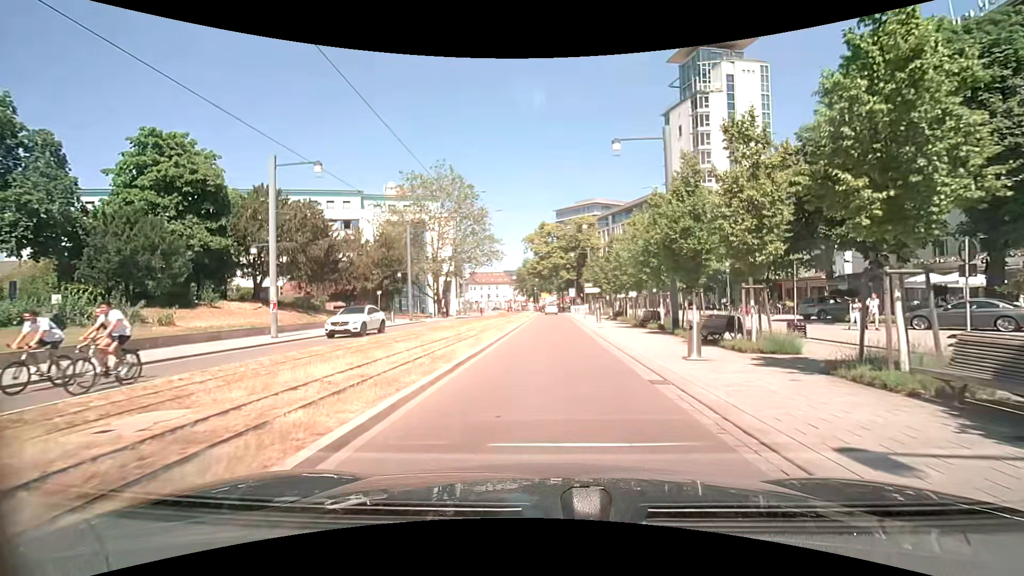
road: residential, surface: asphalt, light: Day
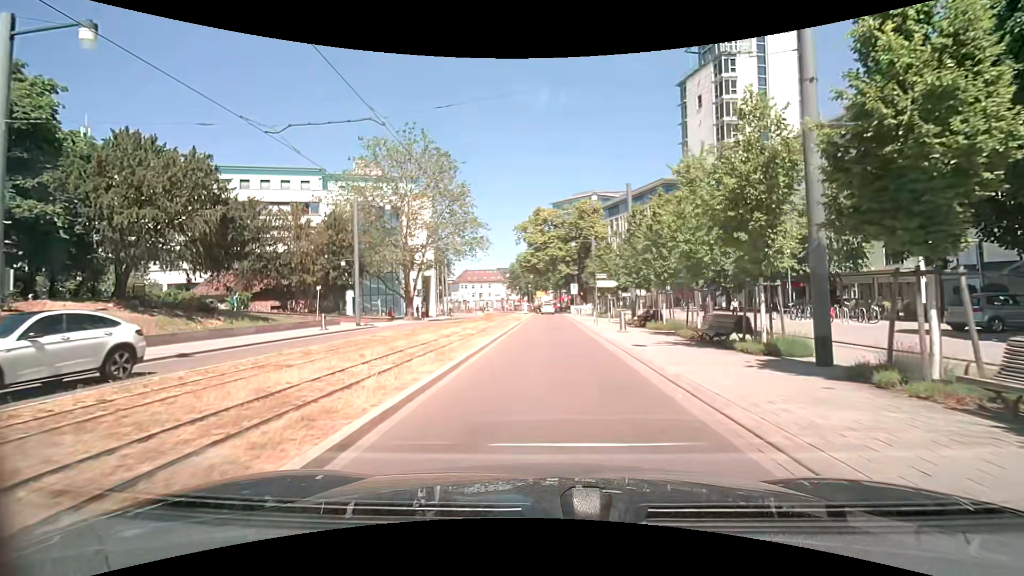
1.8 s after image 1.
(+0.1, +12.8) m; 0°
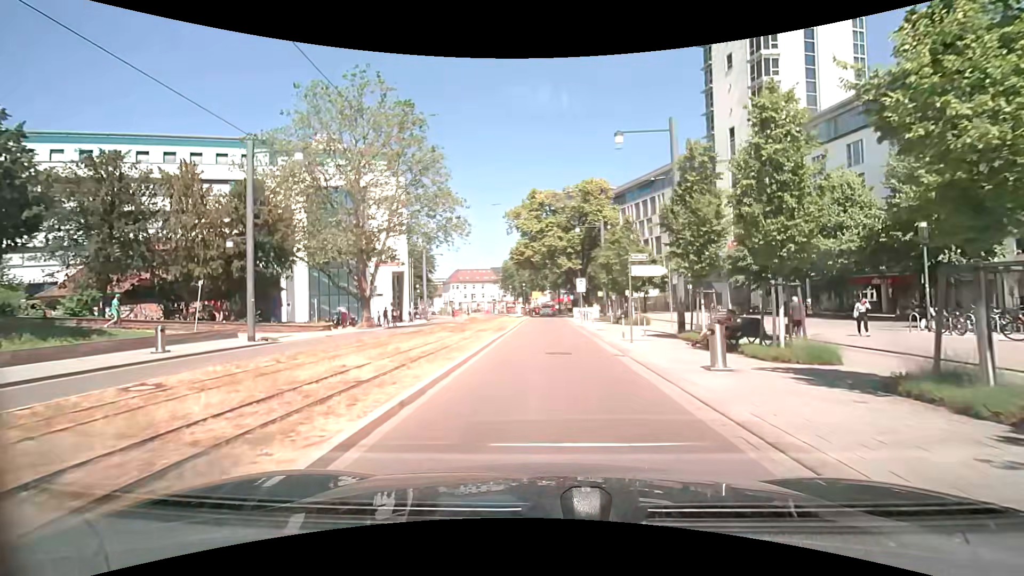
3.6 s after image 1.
(+0.1, +12.9) m; 0°
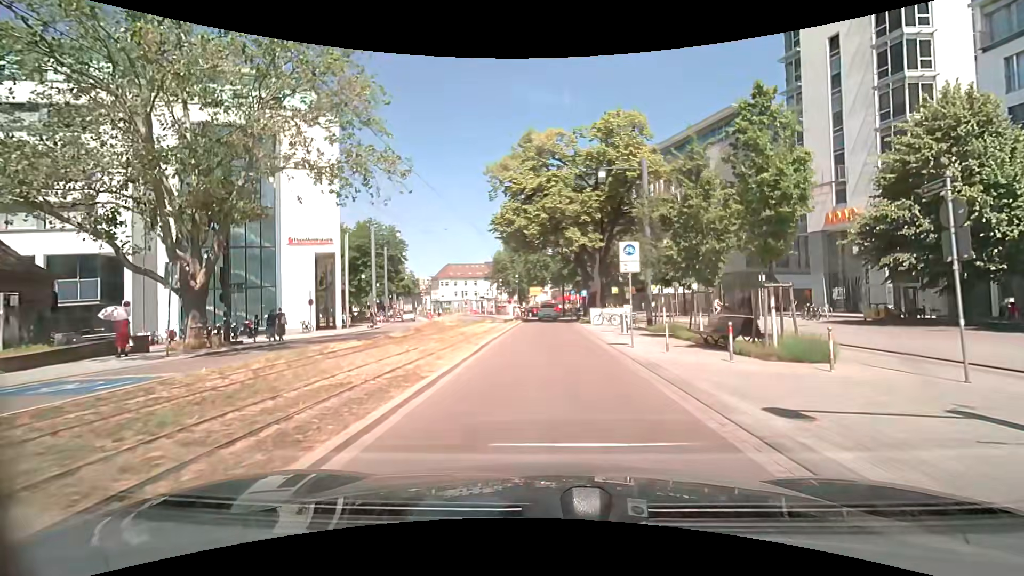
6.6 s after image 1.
(+0.1, +20.8) m; 0°
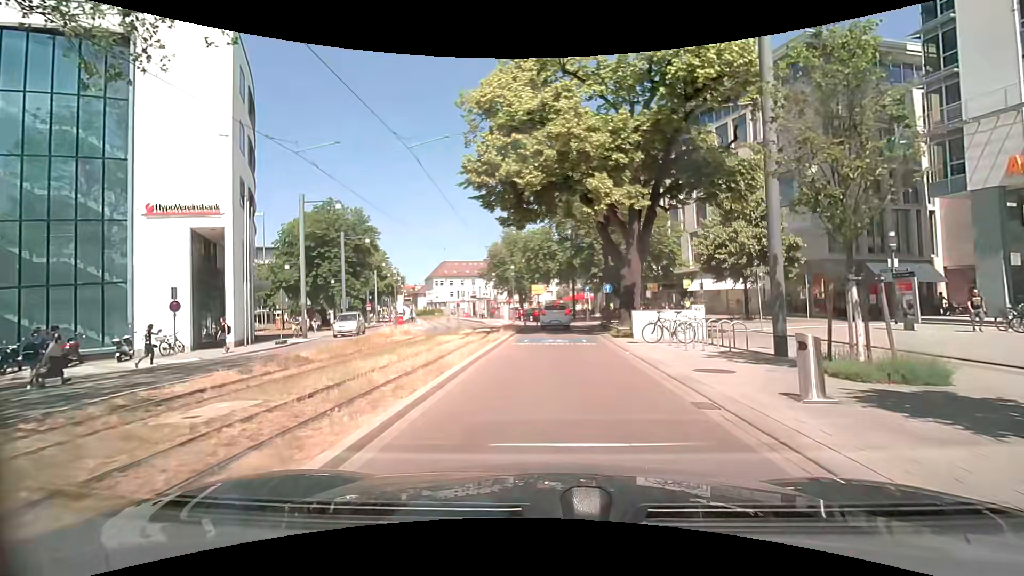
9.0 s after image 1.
(-0.1, +15.0) m; -1°
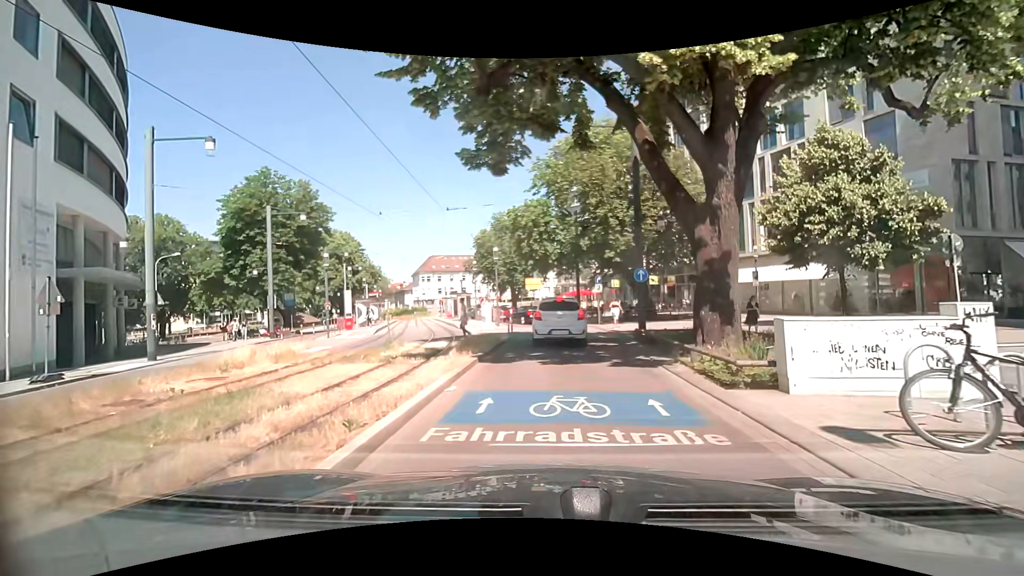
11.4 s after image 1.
(0.0, +12.6) m; +2°
